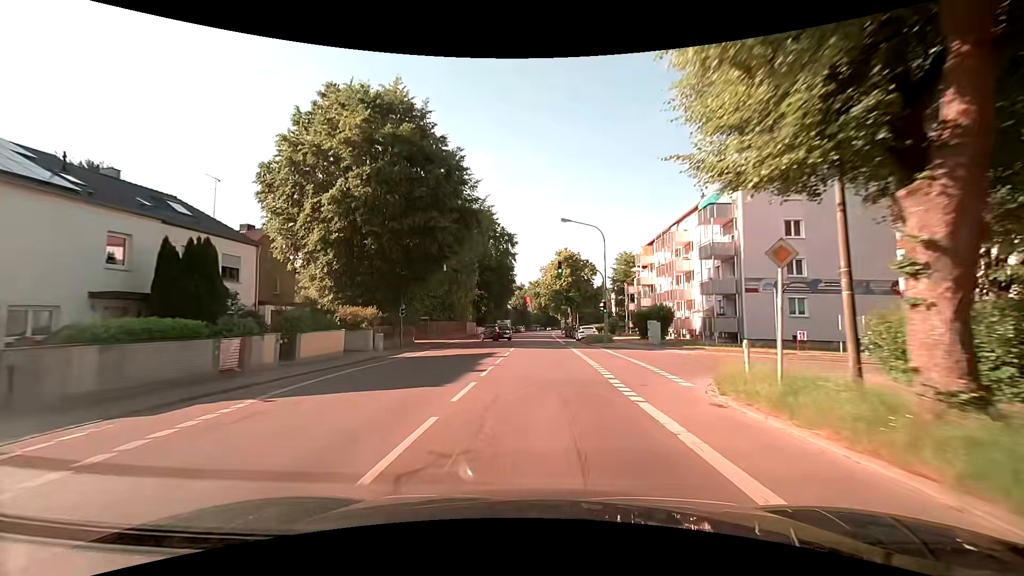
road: secondary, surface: asphalt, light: Day
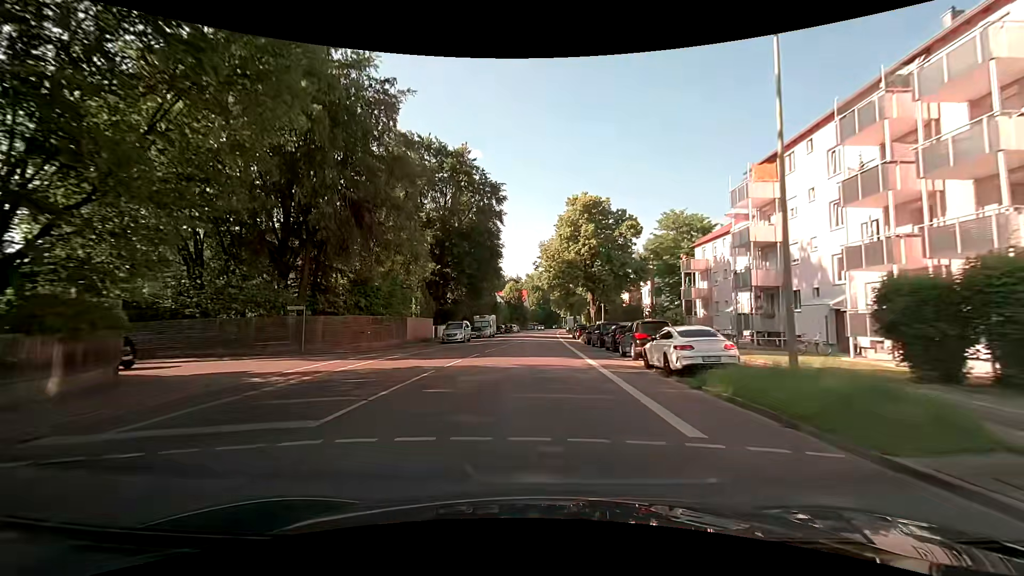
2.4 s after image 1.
(+0.3, +32.1) m; +1°
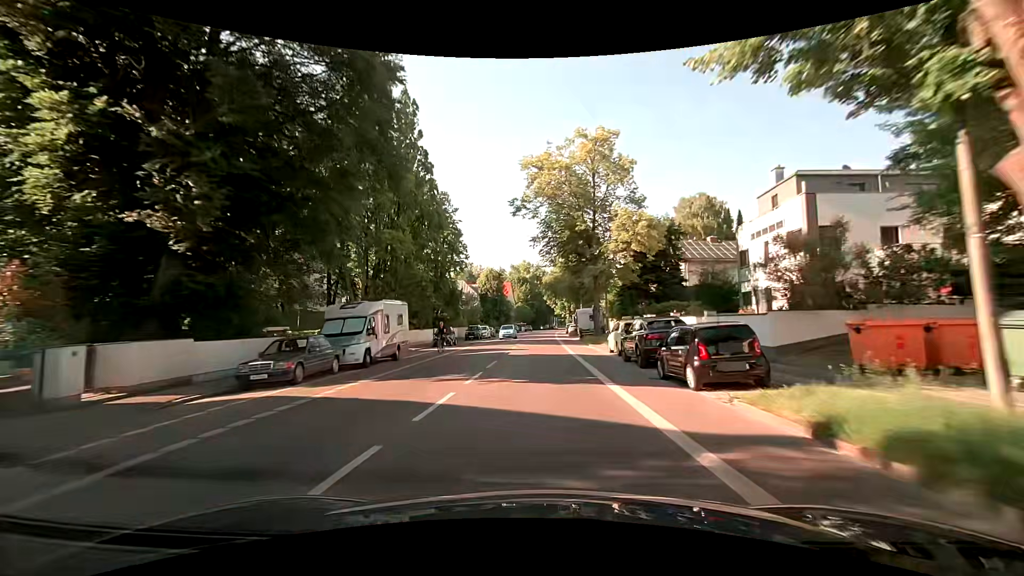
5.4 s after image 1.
(+0.2, +40.9) m; 0°
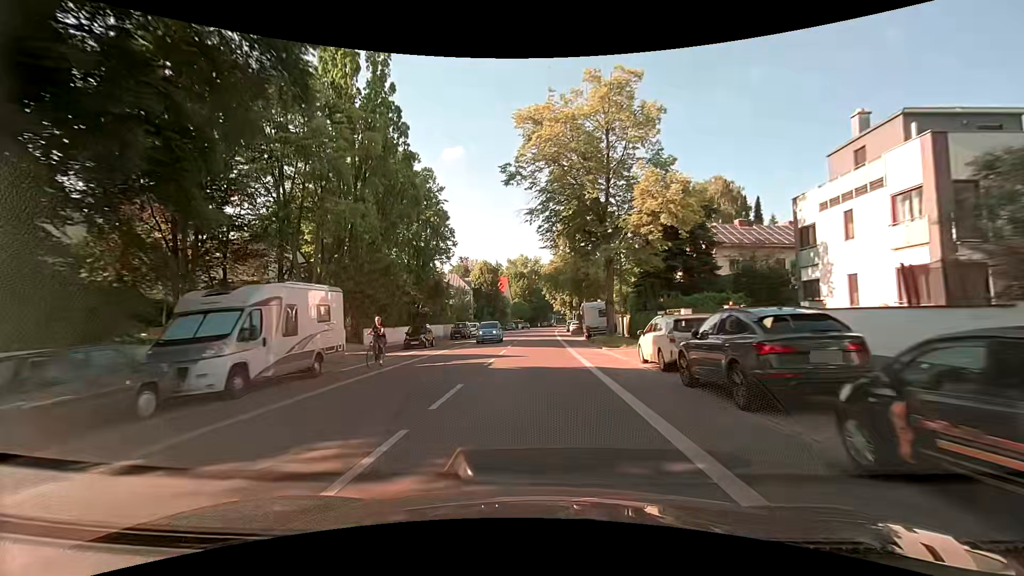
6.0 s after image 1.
(0.0, +8.3) m; +1°
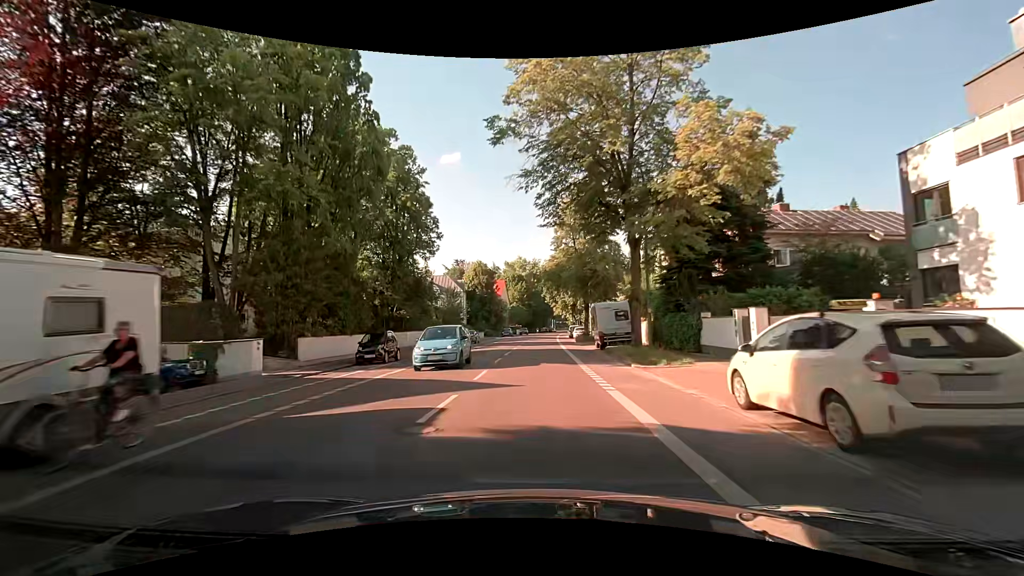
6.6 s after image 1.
(+0.1, +8.4) m; 0°
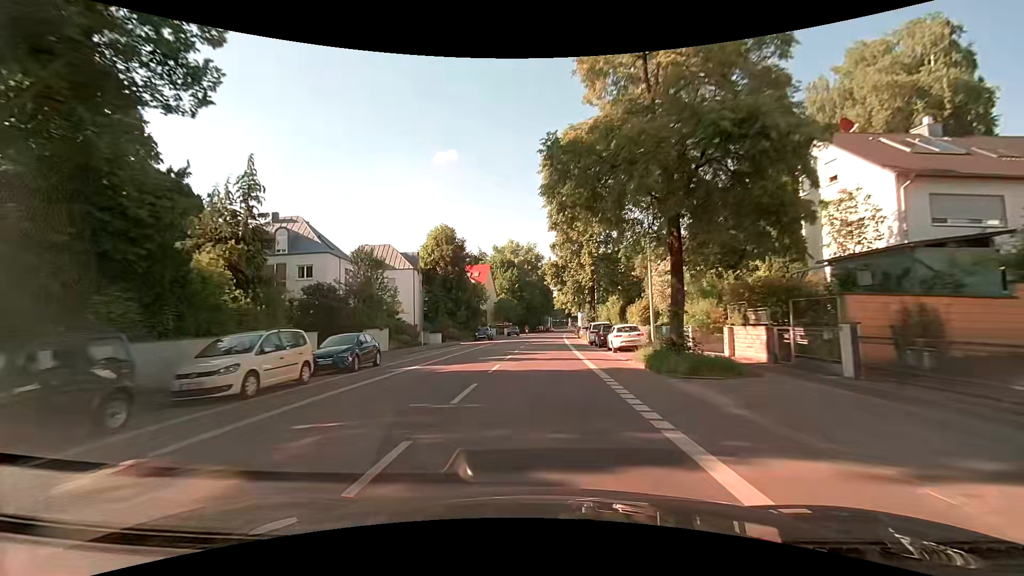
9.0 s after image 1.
(0.0, +34.0) m; 0°
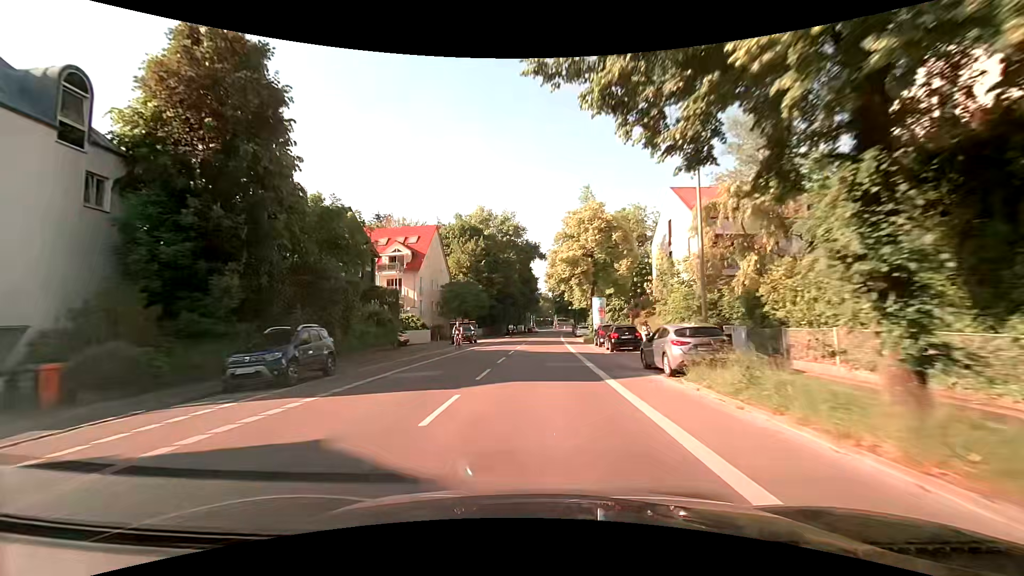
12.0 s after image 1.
(+1.0, +43.8) m; +2°
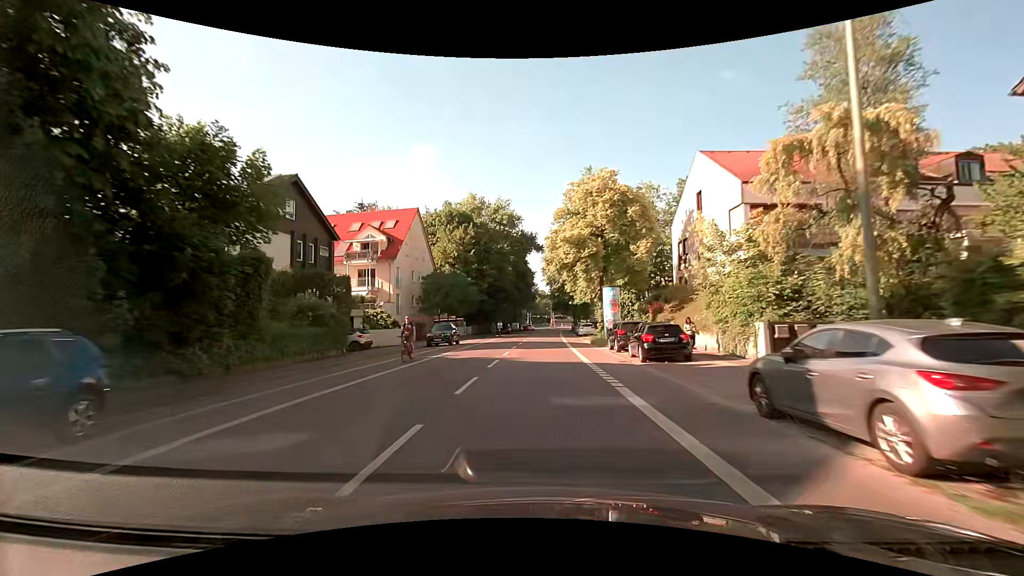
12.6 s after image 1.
(+0.1, +8.9) m; 0°
(0, +10) (0, +20) (+1, +30) (+1, +40) (+1, +50) (+1, +60) (+2, +70) (+3, +80) (+3, +90) (+4, +100) m
